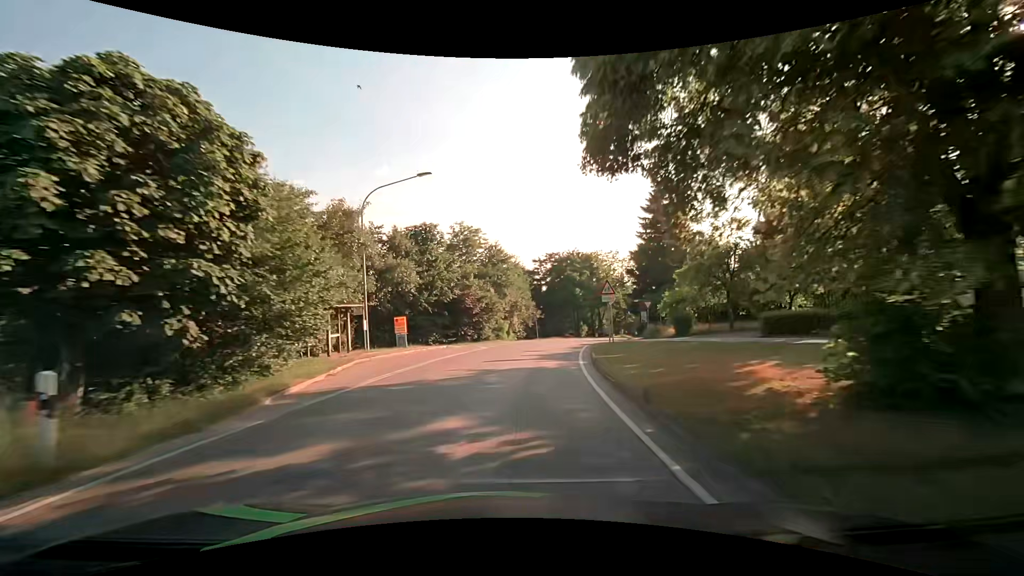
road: secondary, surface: asphalt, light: Day
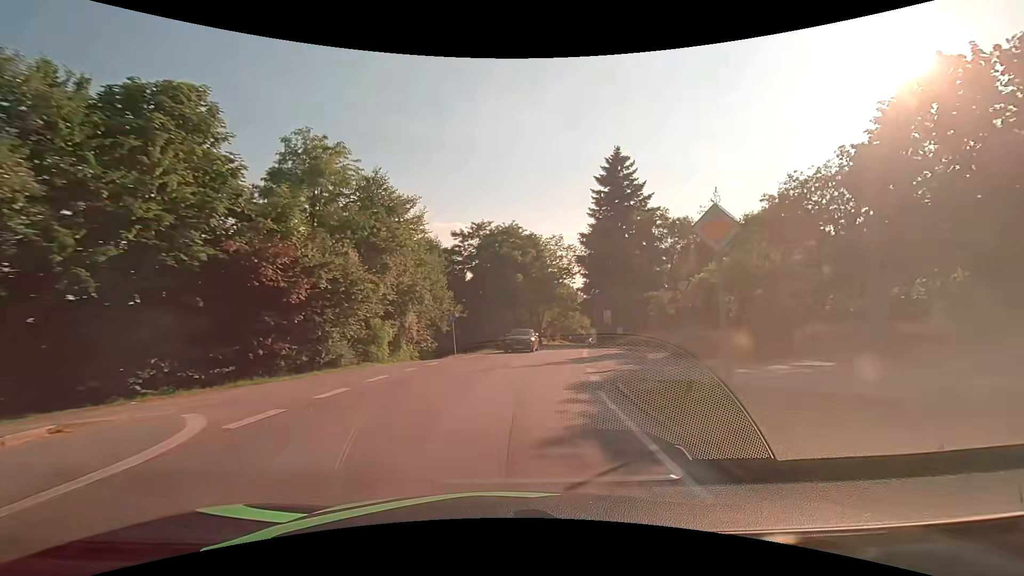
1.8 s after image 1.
(+1.7, +23.1) m; +9°
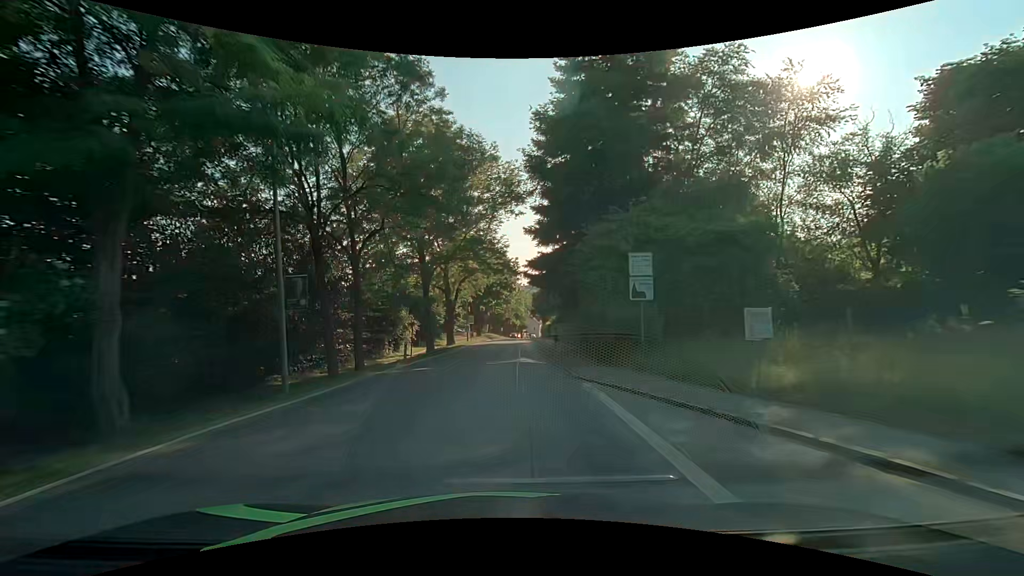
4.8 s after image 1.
(+4.3, +38.1) m; +9°
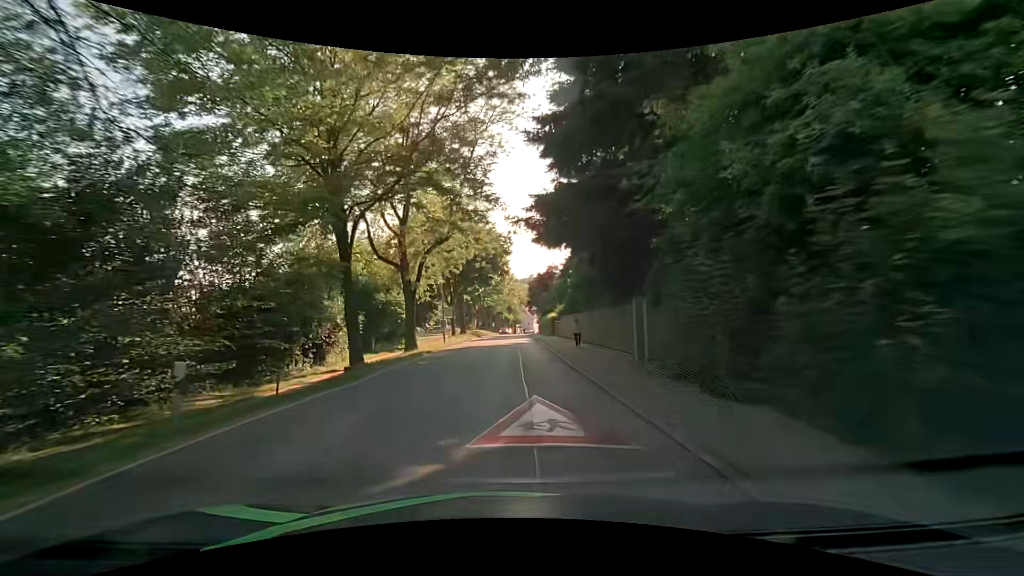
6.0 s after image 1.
(+0.1, +15.4) m; +1°
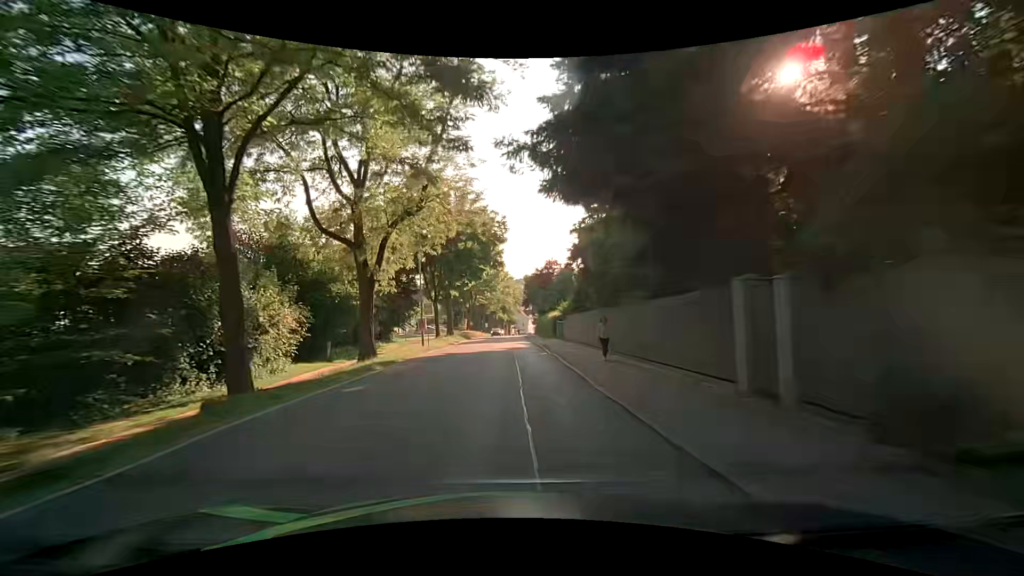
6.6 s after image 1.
(0.0, +7.7) m; 0°
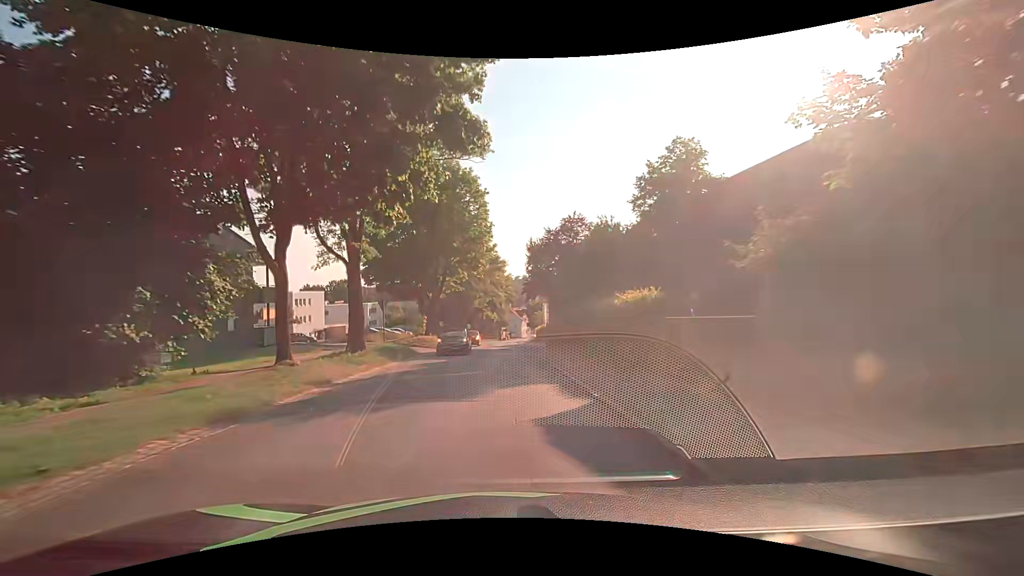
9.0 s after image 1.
(+0.2, +30.5) m; +1°
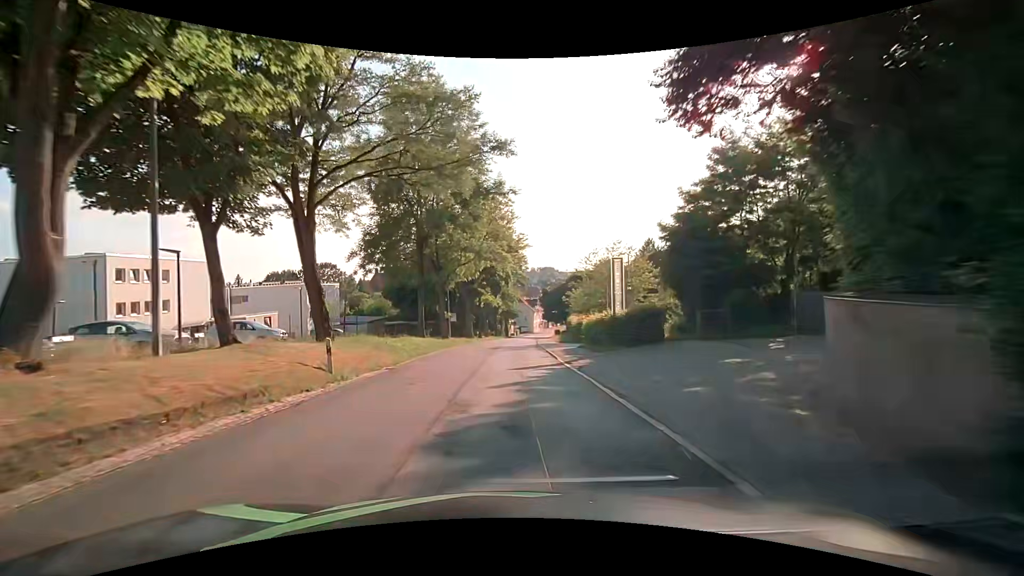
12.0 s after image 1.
(0.0, +38.1) m; 0°
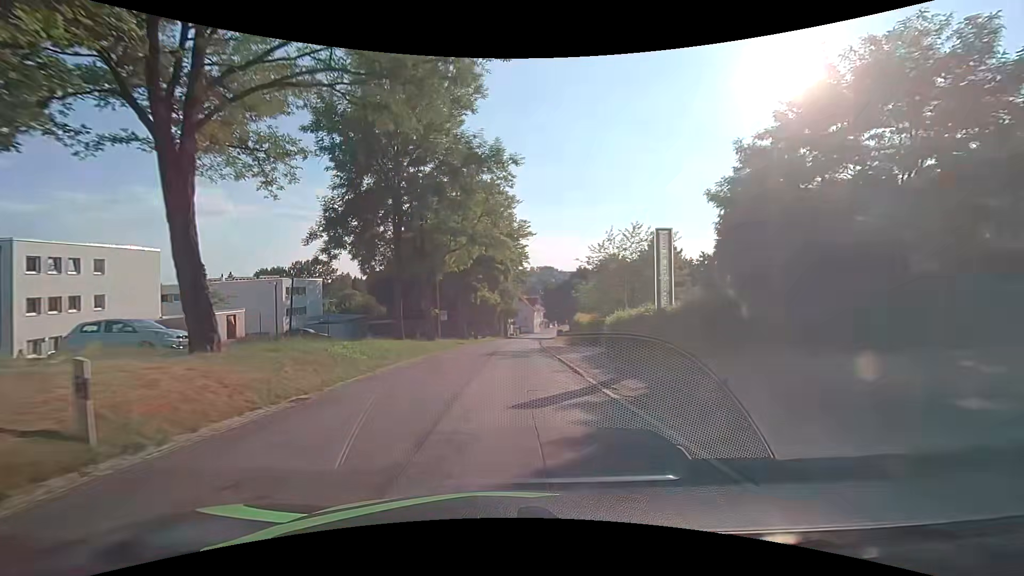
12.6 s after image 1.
(0.0, +7.6) m; 0°
(0, +10) (0, +20) (0, +30) (+1, +40) (+1, +50) (+2, +60) (+2, +70) (+3, +80) (+4, +90) (+5, +100) m
